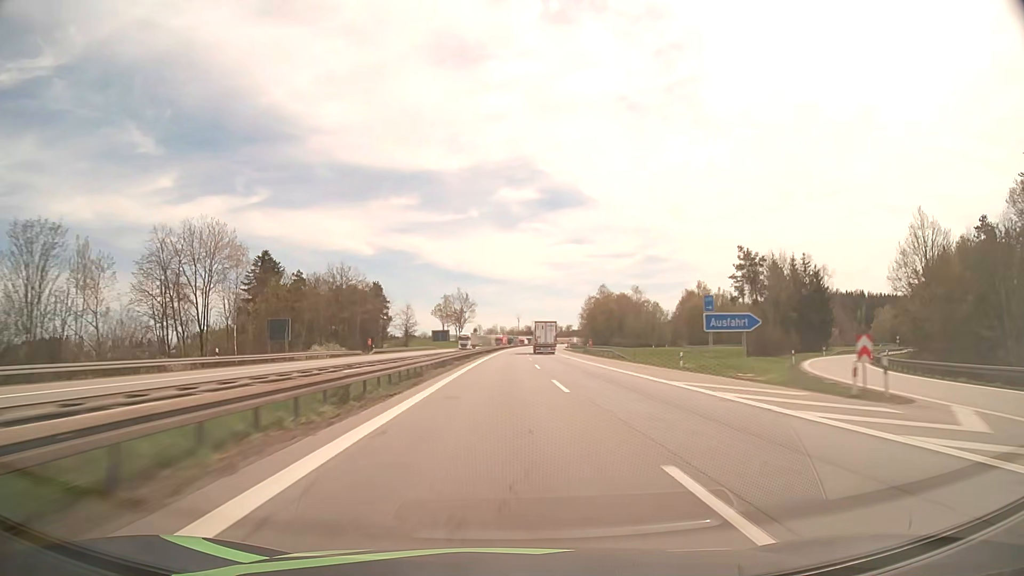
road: motorway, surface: asphalt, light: Day
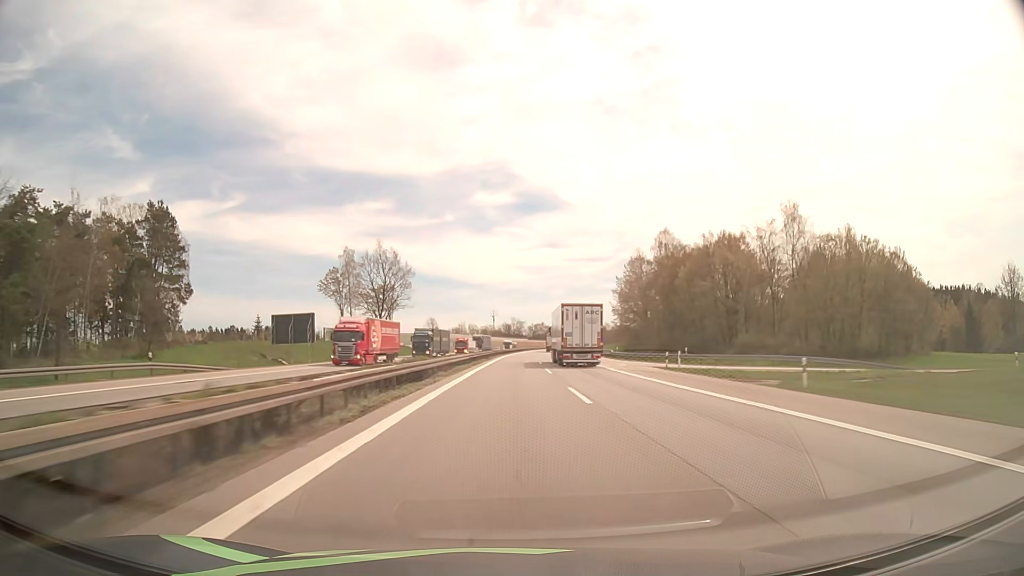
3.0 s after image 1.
(+1.9, +110.8) m; +2°
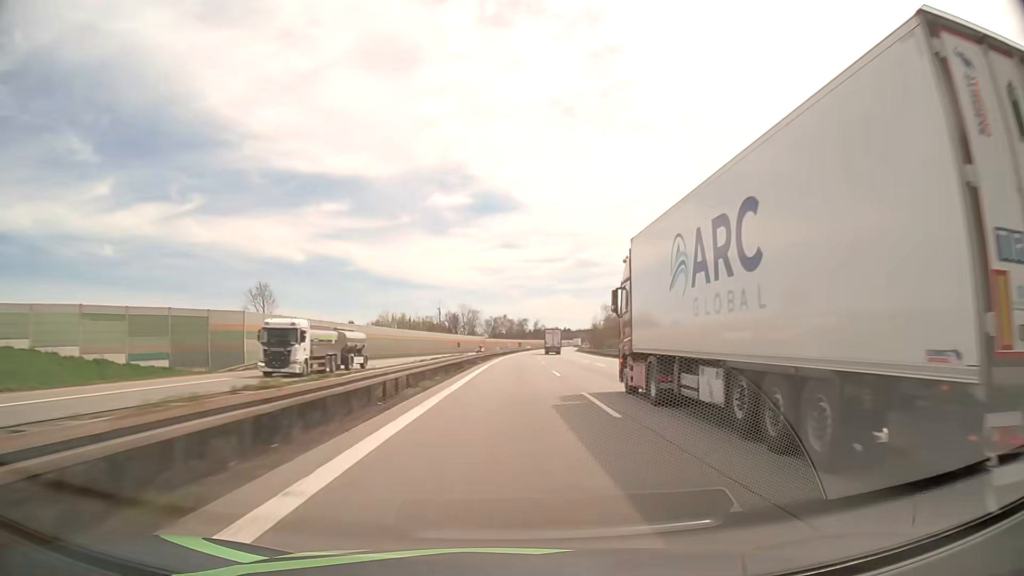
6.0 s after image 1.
(+3.6, +110.3) m; +4°
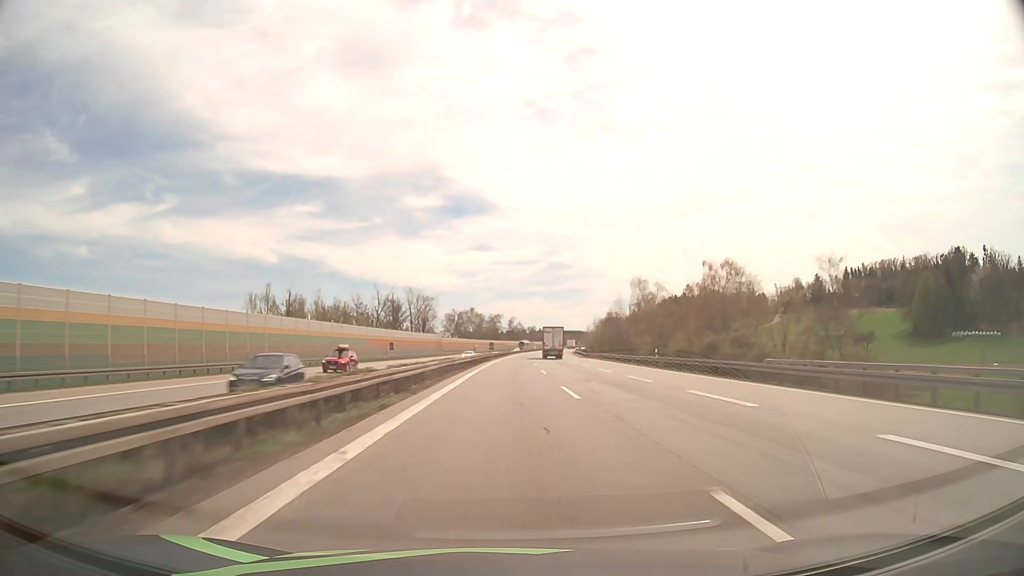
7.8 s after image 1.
(+1.3, +65.9) m; +2°
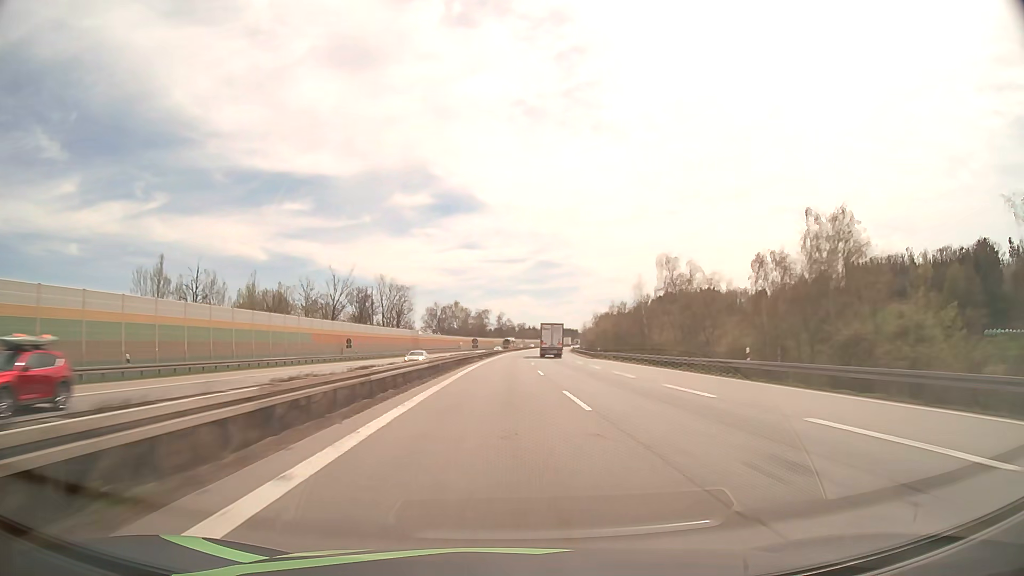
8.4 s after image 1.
(+0.2, +21.9) m; +1°
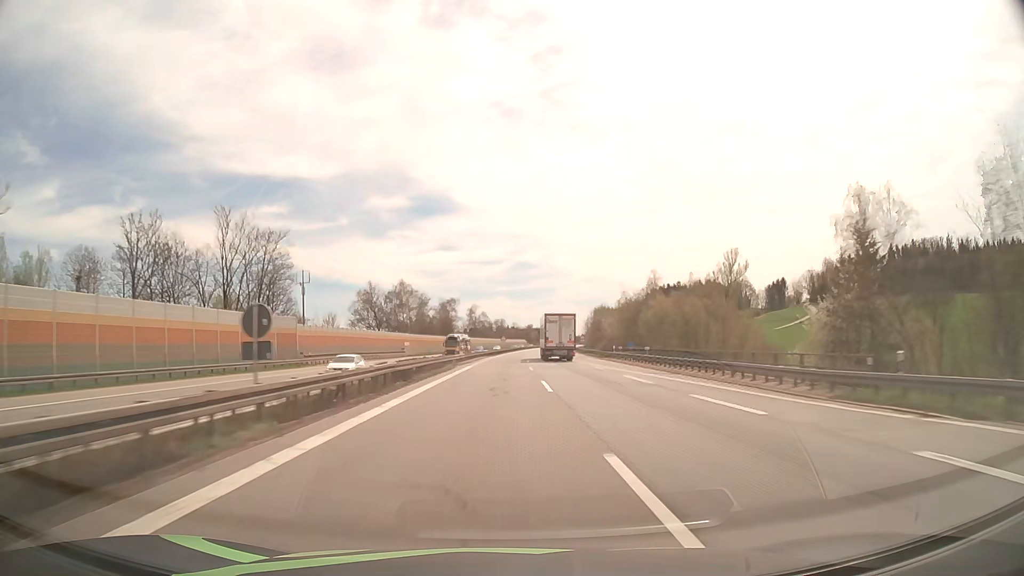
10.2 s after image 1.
(+1.3, +65.5) m; +2°
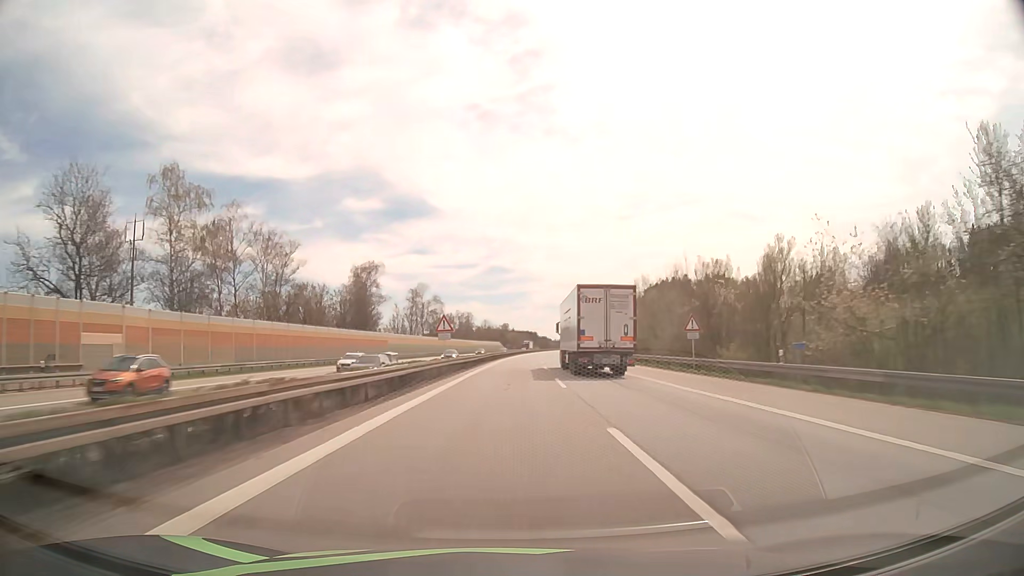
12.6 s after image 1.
(+1.5, +86.9) m; +2°
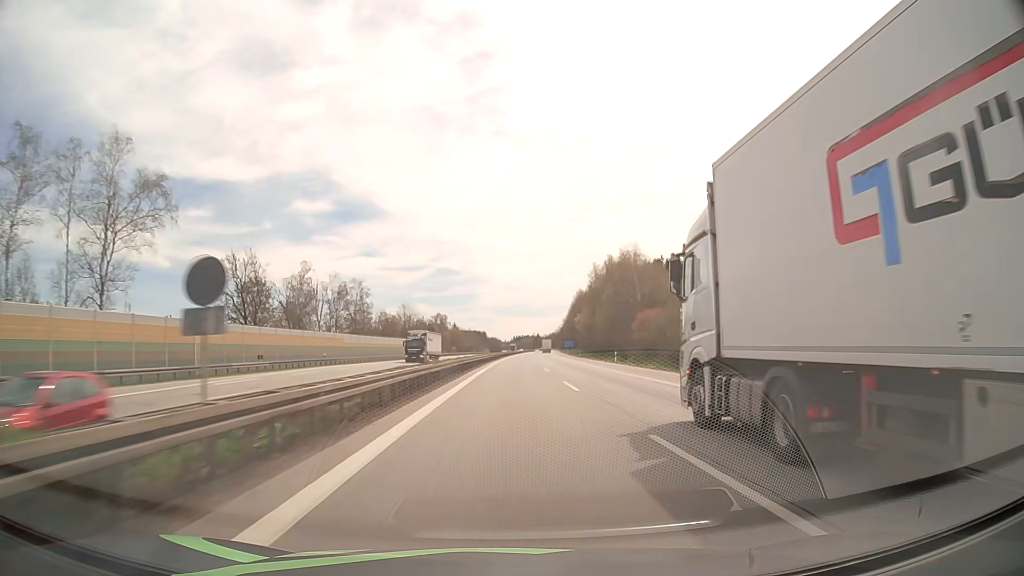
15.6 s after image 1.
(+4.1, +108.2) m; +4°
(0, +10) (0, +20) (0, +30) (0, +40) (+1, +50) (+1, +60) (+1, +70) (+1, +80) (+2, +90) (+2, +100) m
